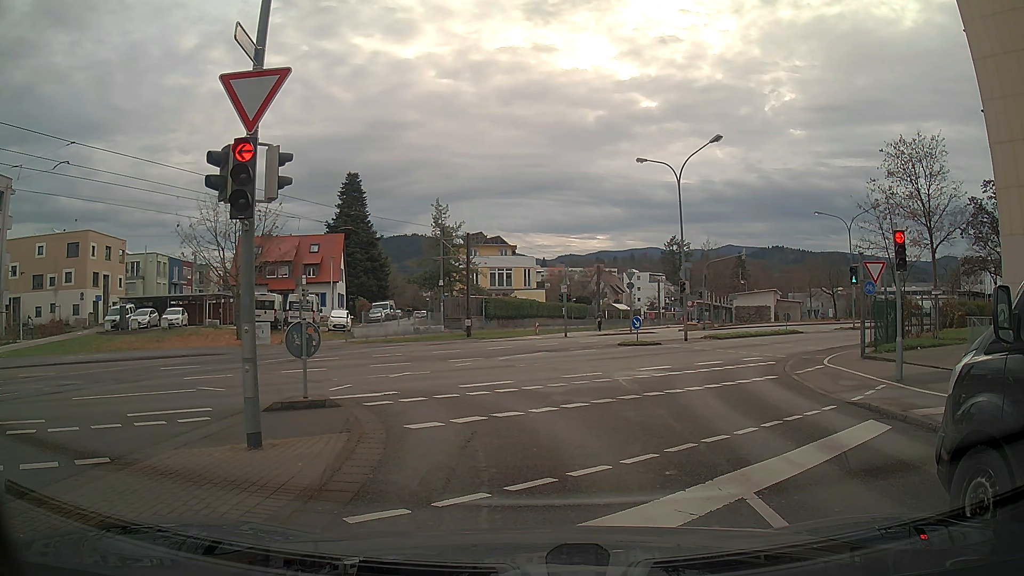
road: residential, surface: asphalt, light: Day
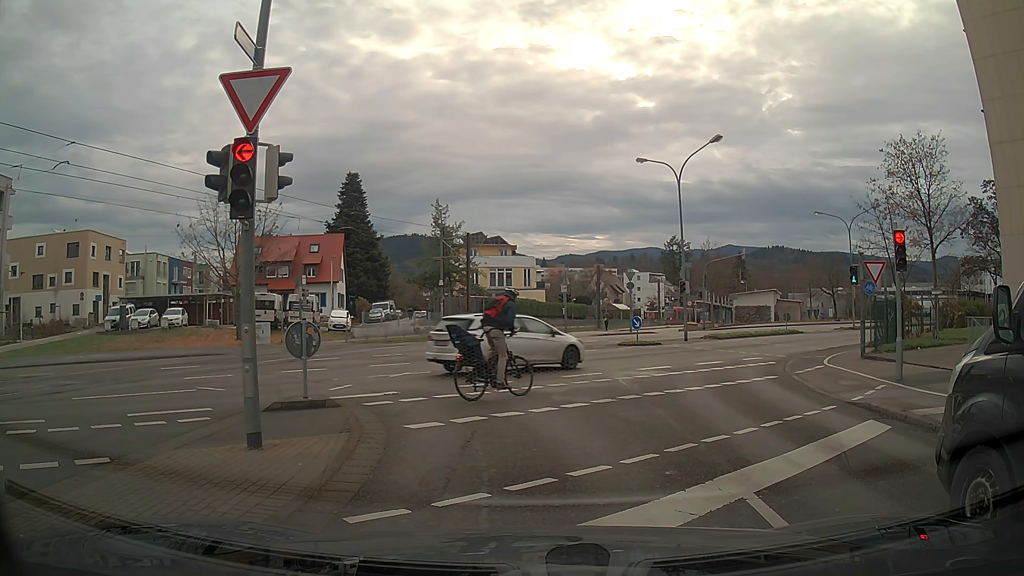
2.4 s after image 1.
(0.0, 0.0) m; 0°
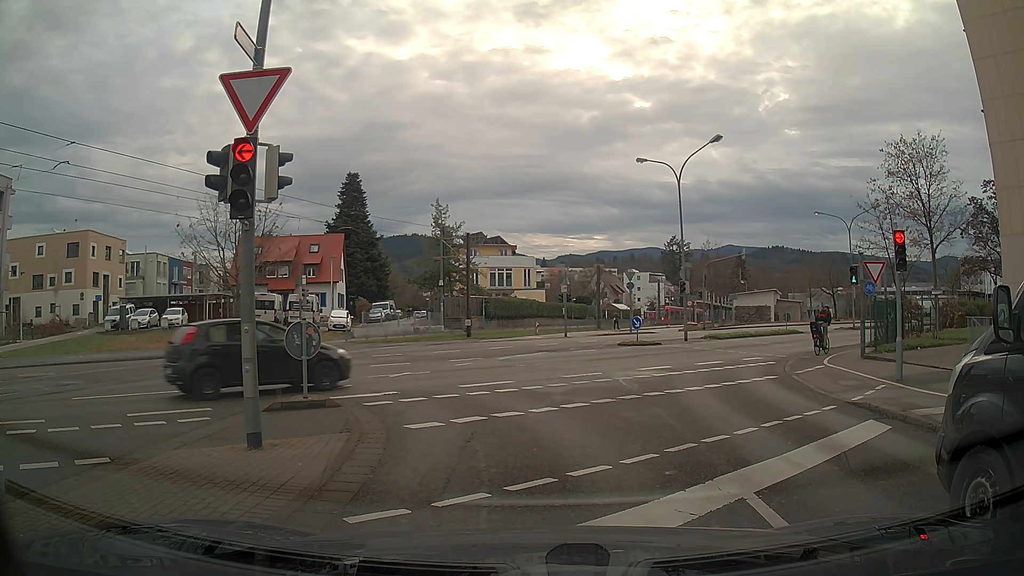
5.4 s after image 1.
(0.0, 0.0) m; 0°
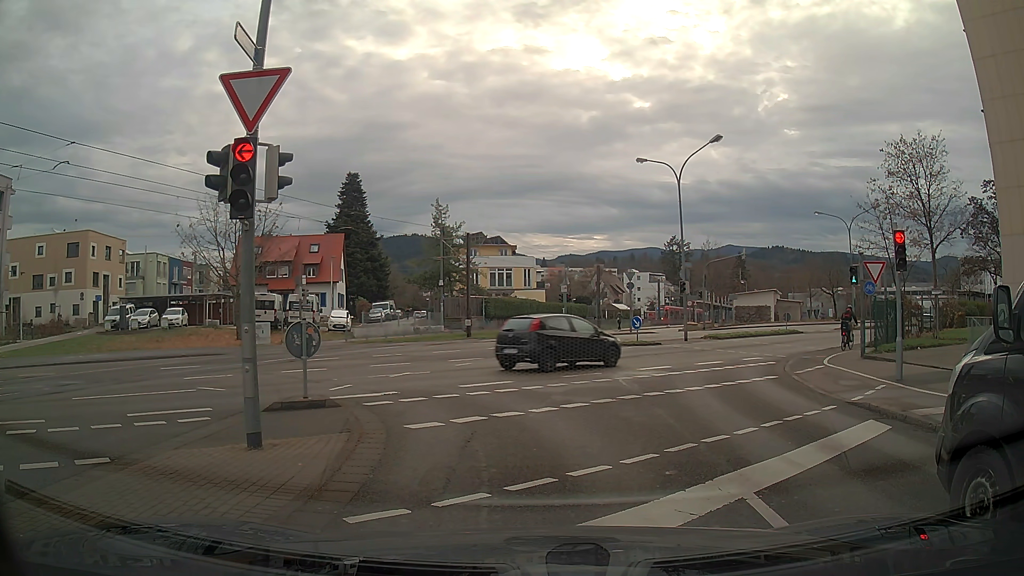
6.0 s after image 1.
(0.0, 0.0) m; 0°
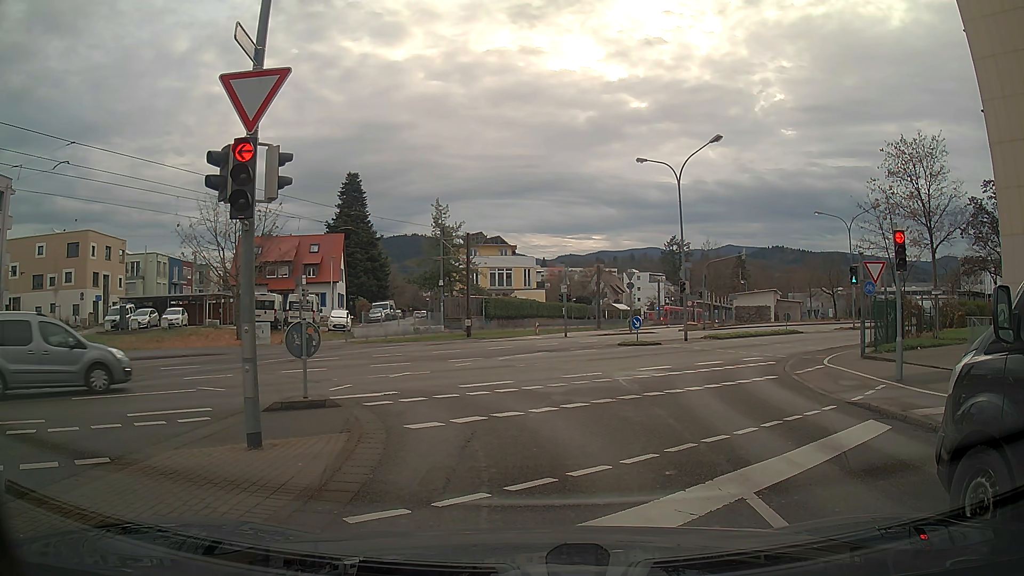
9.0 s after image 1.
(0.0, 0.0) m; 0°
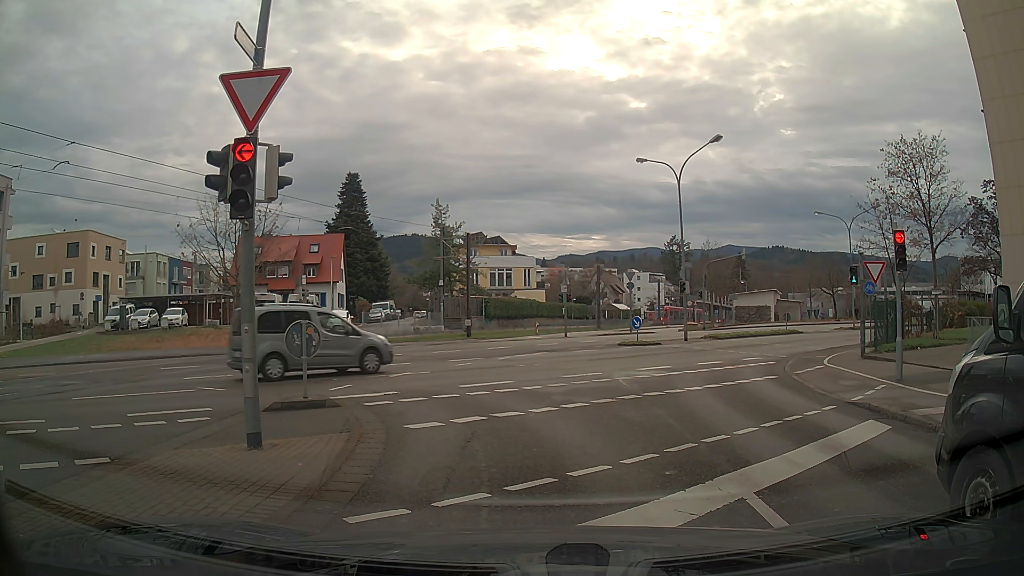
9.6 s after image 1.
(0.0, 0.0) m; 0°
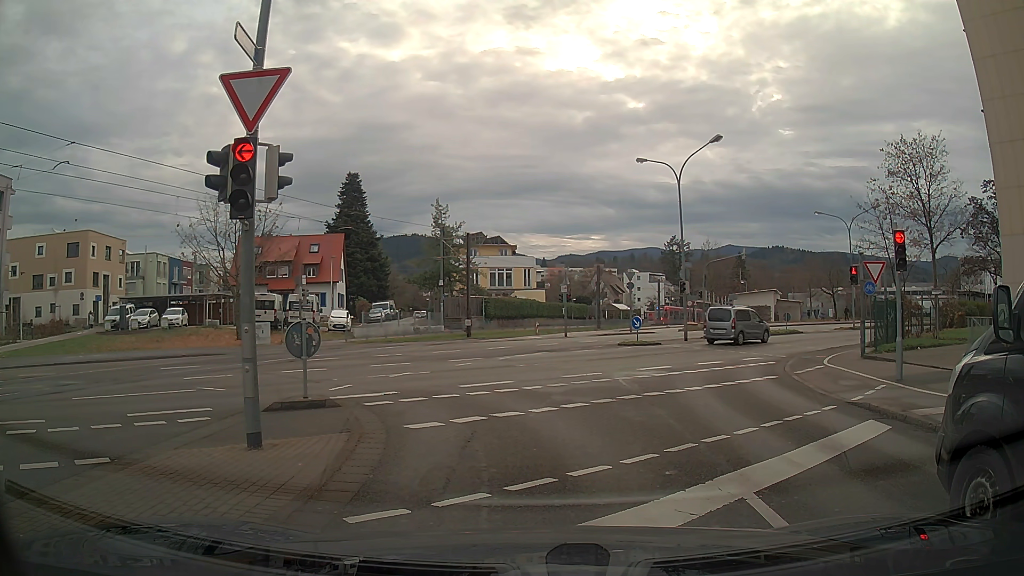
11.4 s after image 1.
(0.0, 0.0) m; 0°
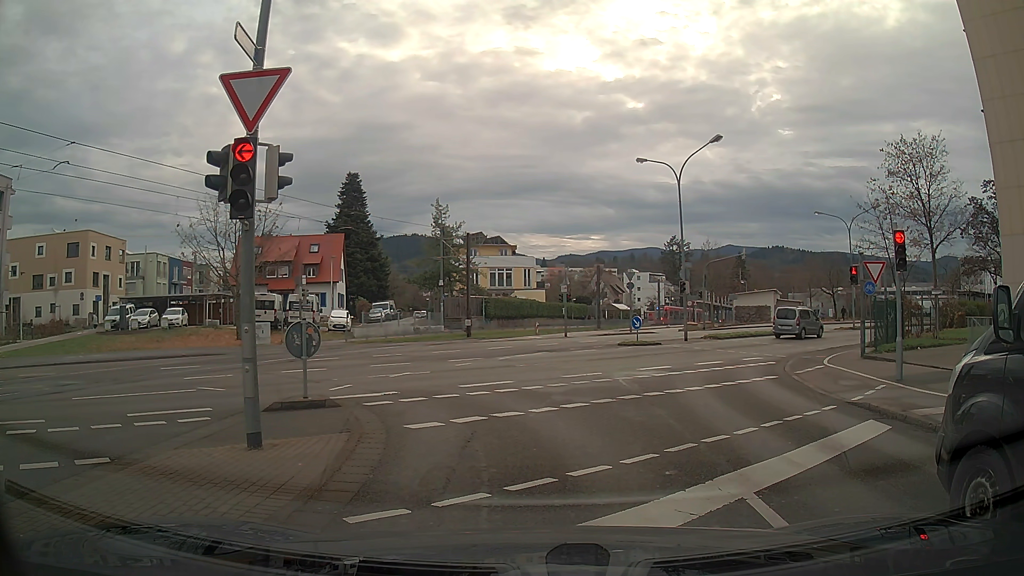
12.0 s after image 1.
(0.0, 0.0) m; 0°
